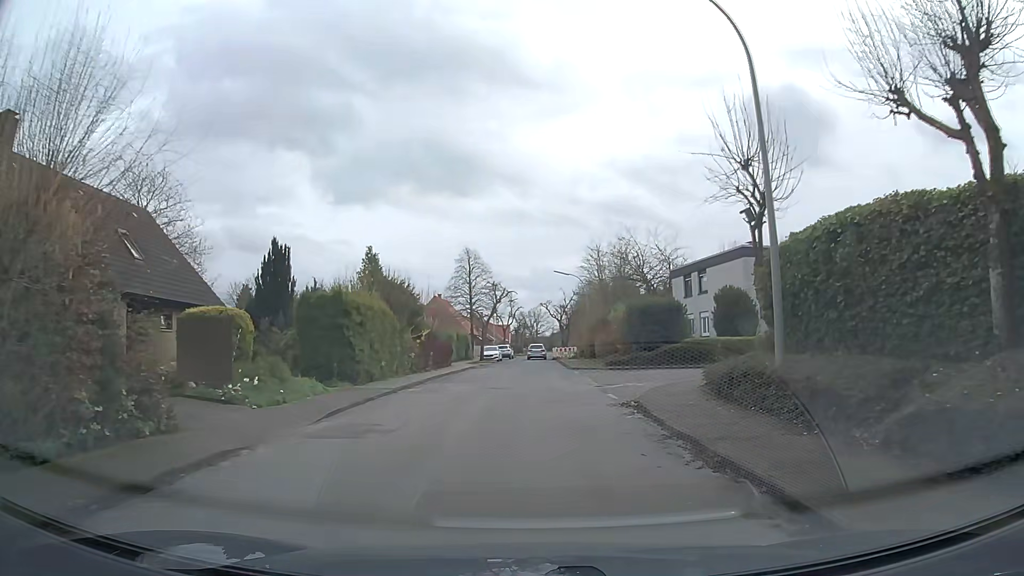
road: residential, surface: asphalt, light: Day
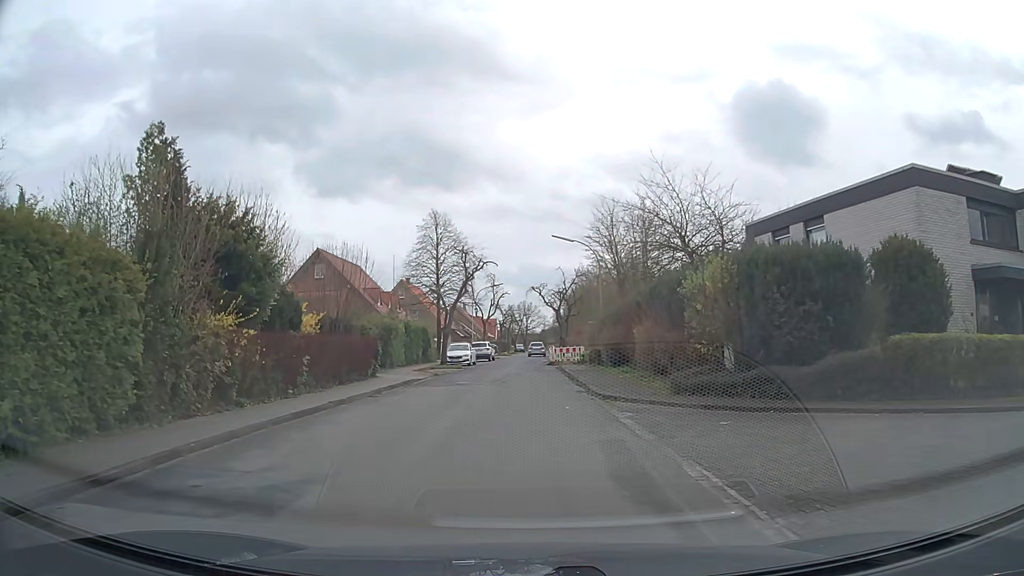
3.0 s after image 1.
(+0.2, +19.4) m; +1°
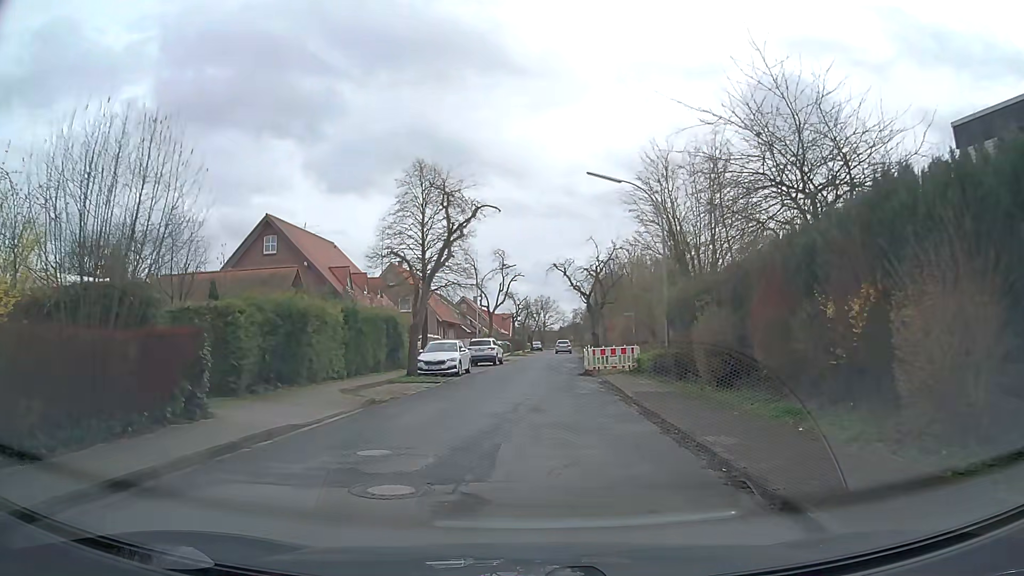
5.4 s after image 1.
(-0.1, +15.7) m; -1°
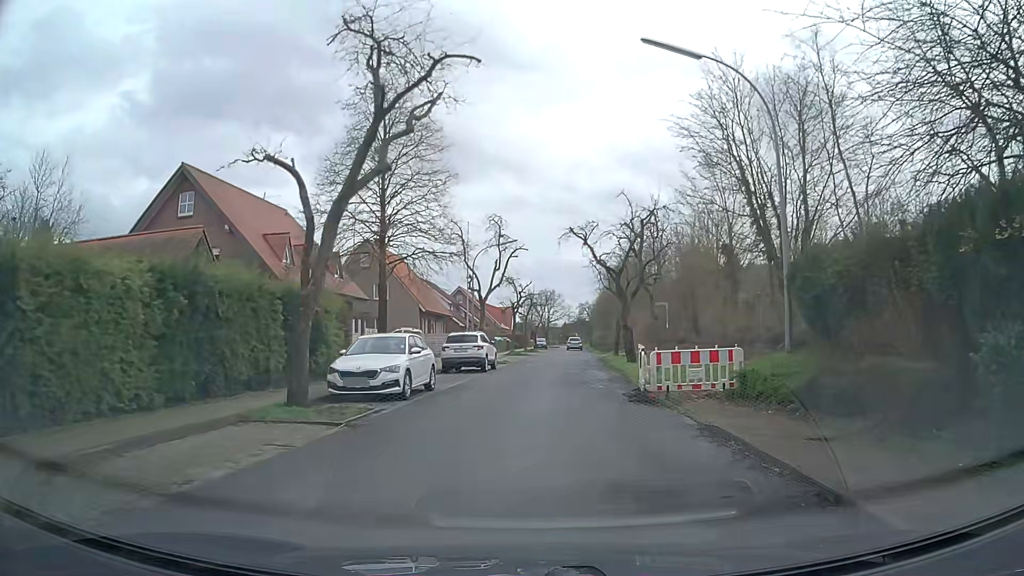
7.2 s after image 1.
(-0.1, +12.6) m; 0°
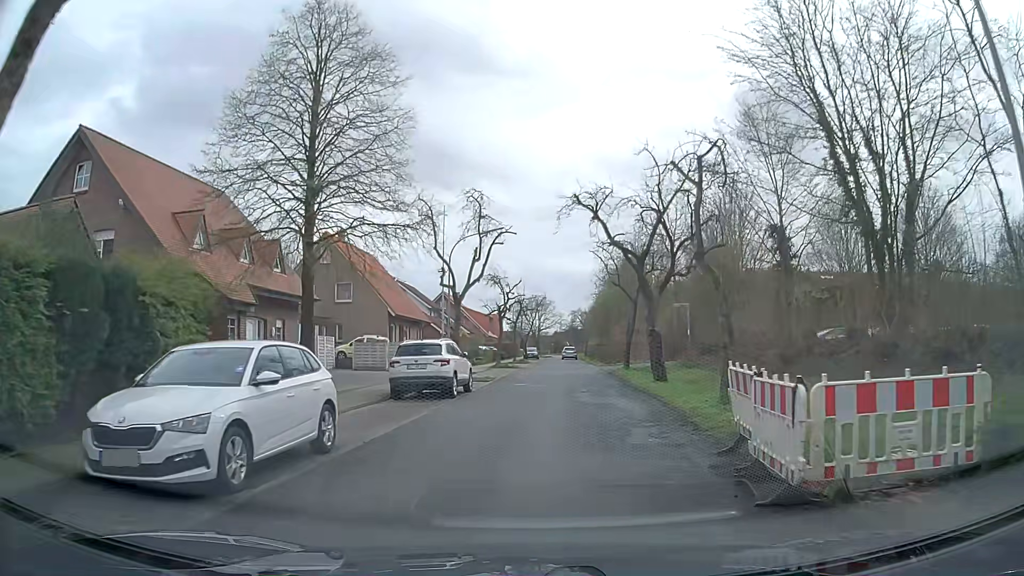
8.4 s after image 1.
(0.0, +8.6) m; +1°
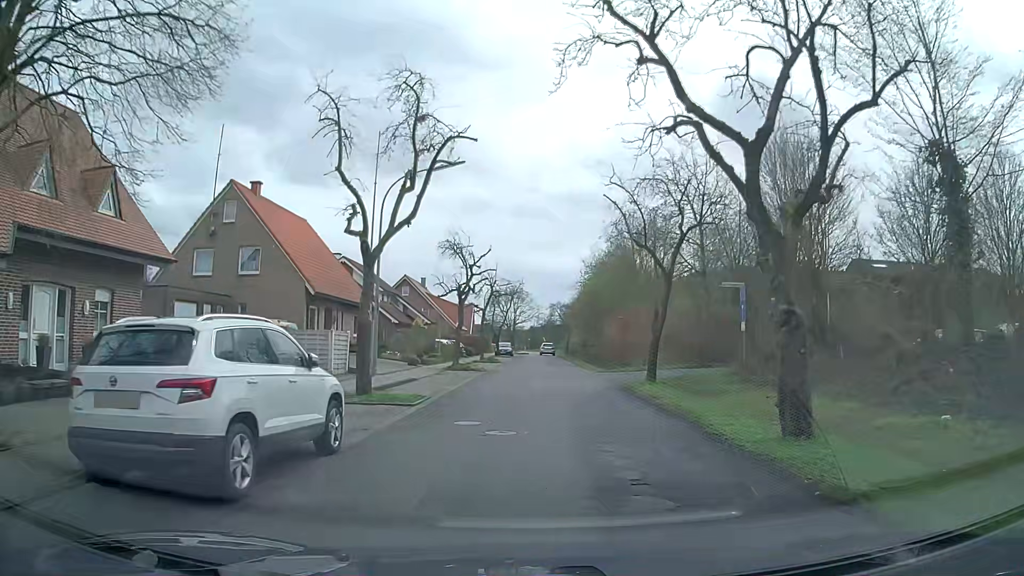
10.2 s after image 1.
(0.0, +12.9) m; +1°
